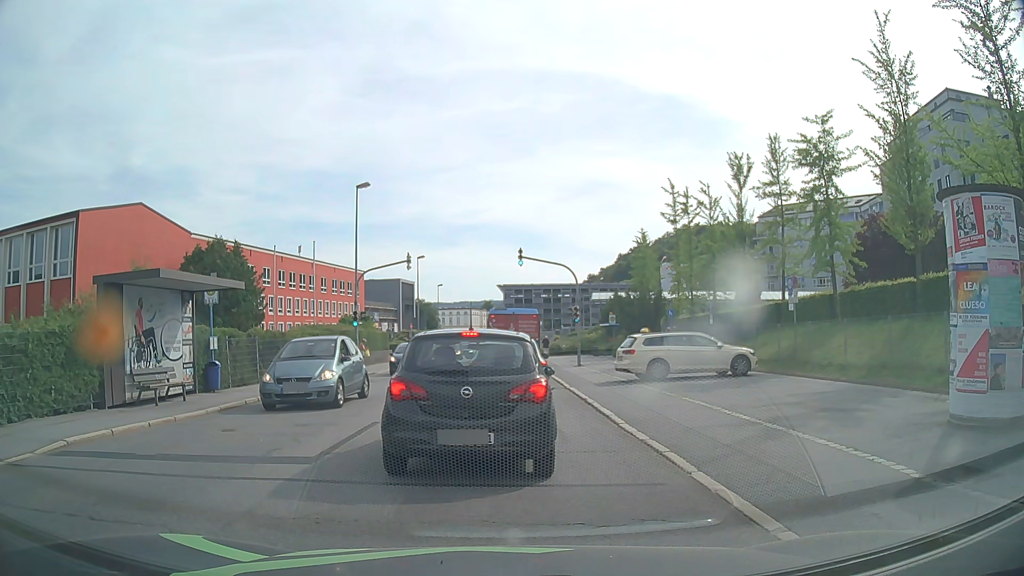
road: tertiary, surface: asphalt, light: Day
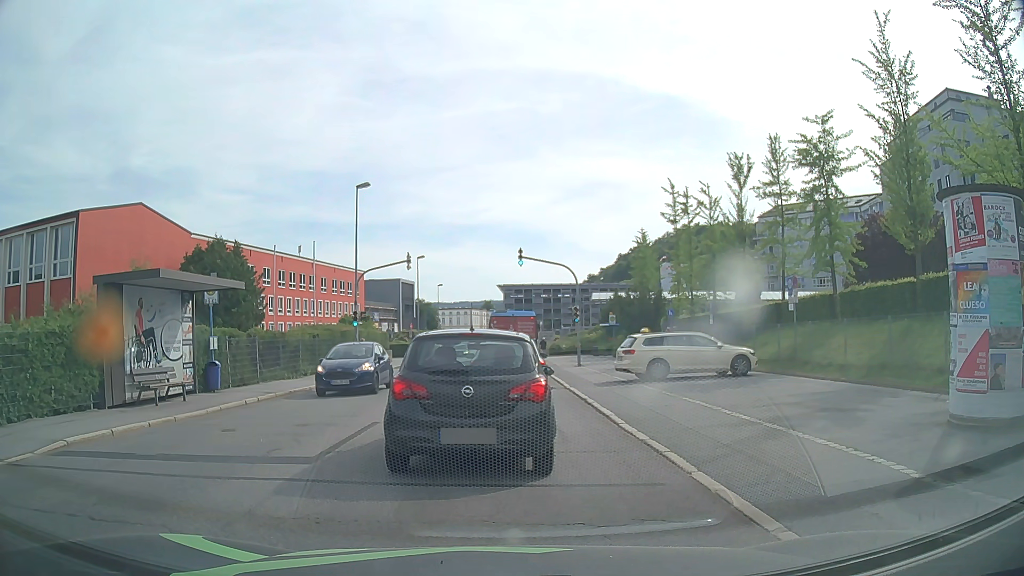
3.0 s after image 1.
(0.0, 0.0) m; 0°
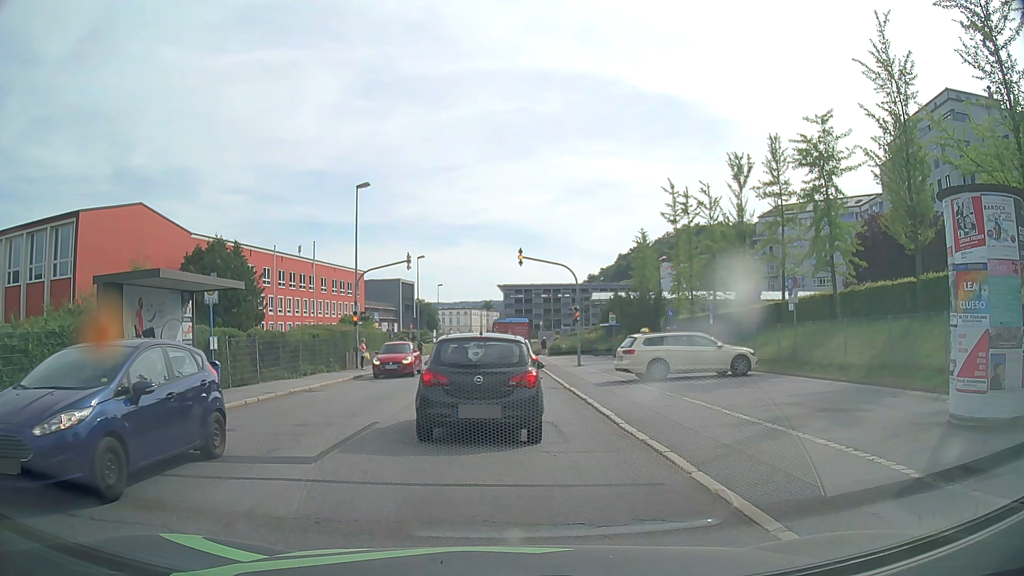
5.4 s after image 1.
(0.0, 0.0) m; 0°
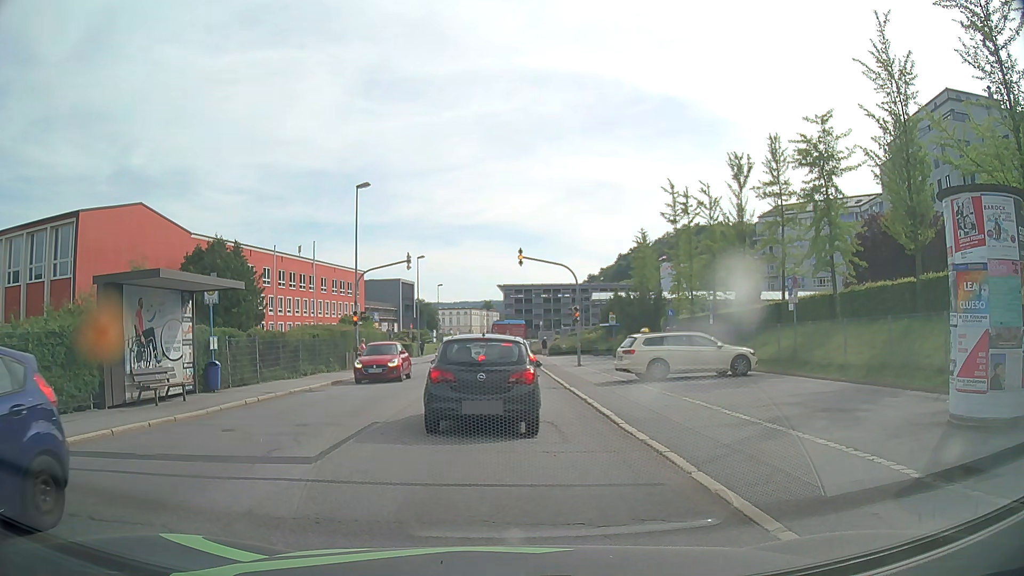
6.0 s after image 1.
(0.0, 0.0) m; 0°
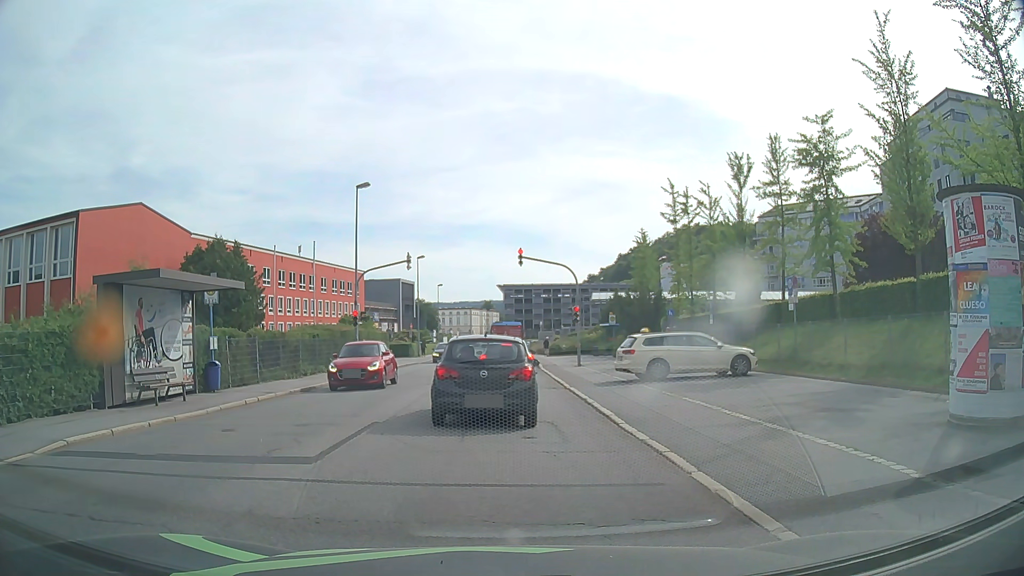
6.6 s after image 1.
(0.0, 0.0) m; 0°
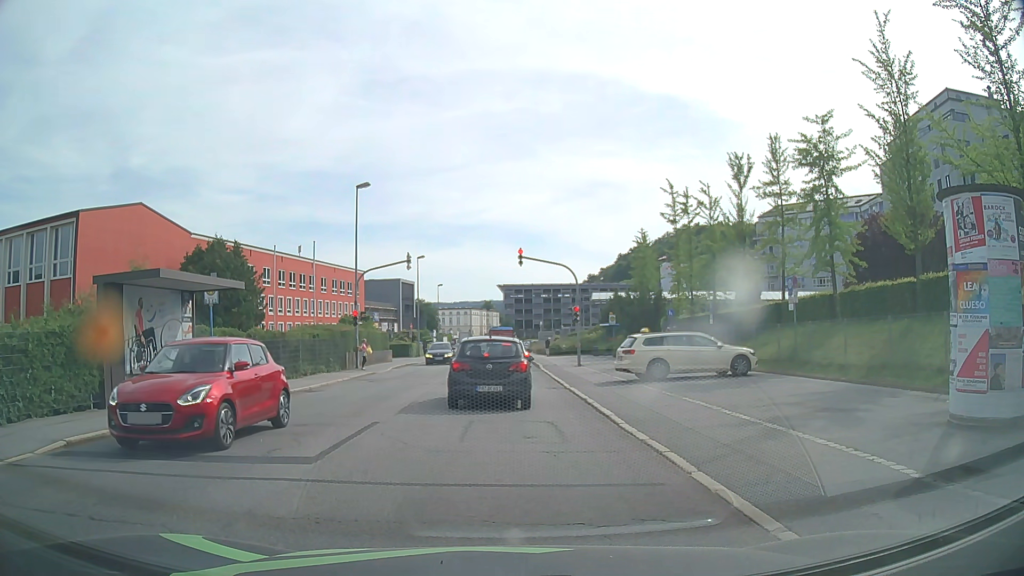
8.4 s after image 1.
(0.0, 0.0) m; 0°
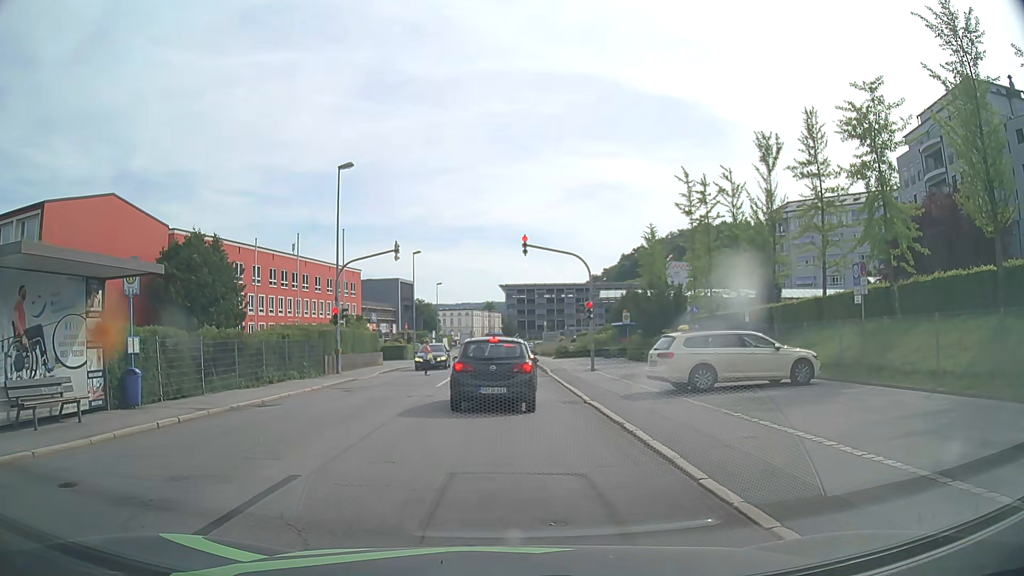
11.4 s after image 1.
(0.0, +4.8) m; 0°
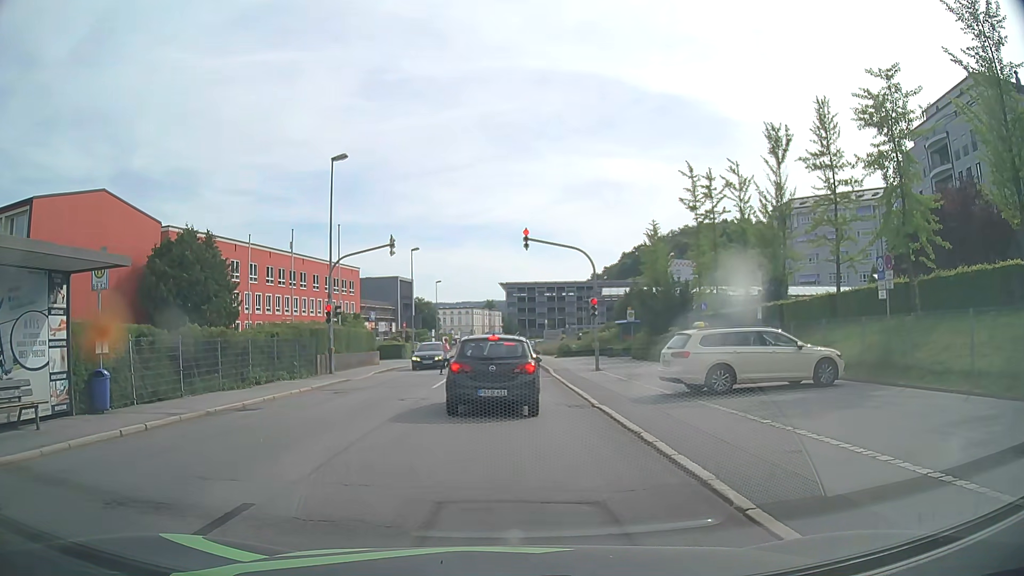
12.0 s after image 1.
(0.0, +1.3) m; +1°
